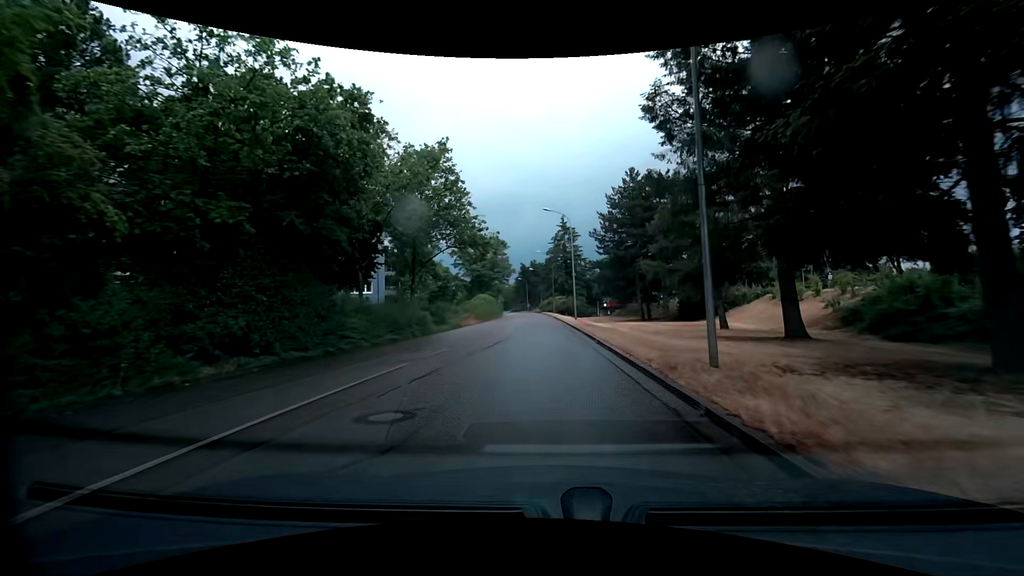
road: tertiary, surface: asphalt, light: Day
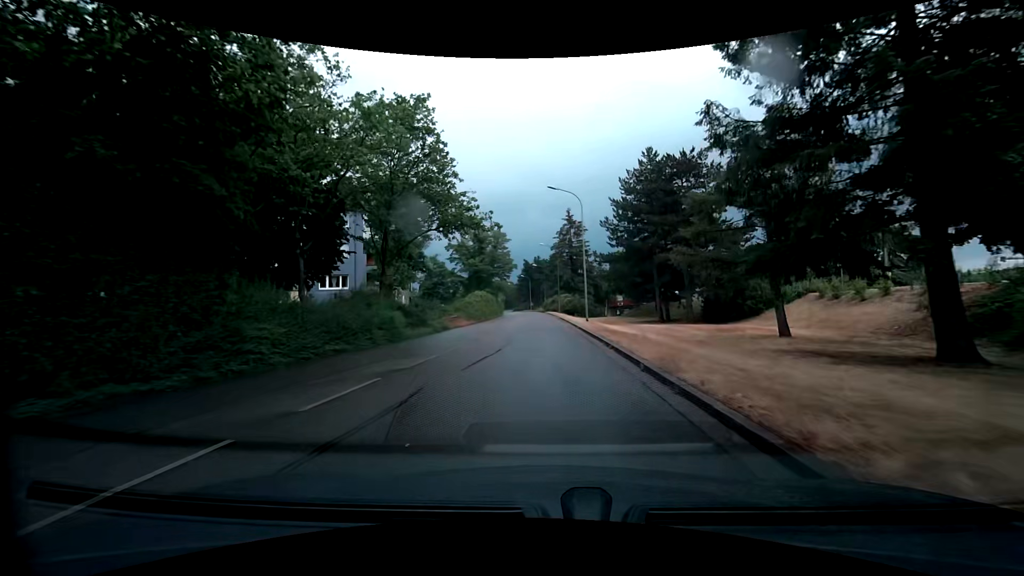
(-0.1, +7.3) m; -1°
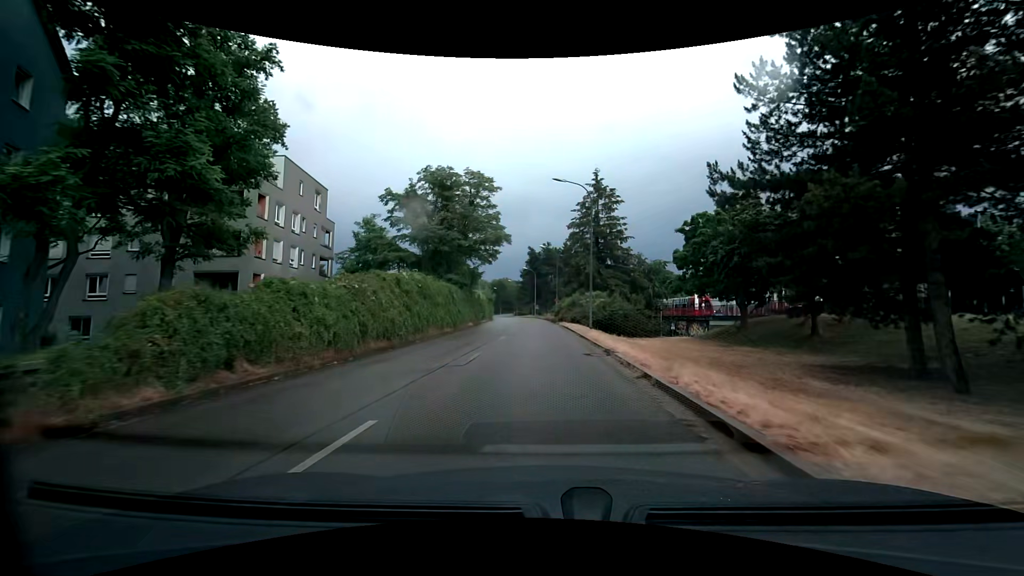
(-0.3, +35.1) m; -1°
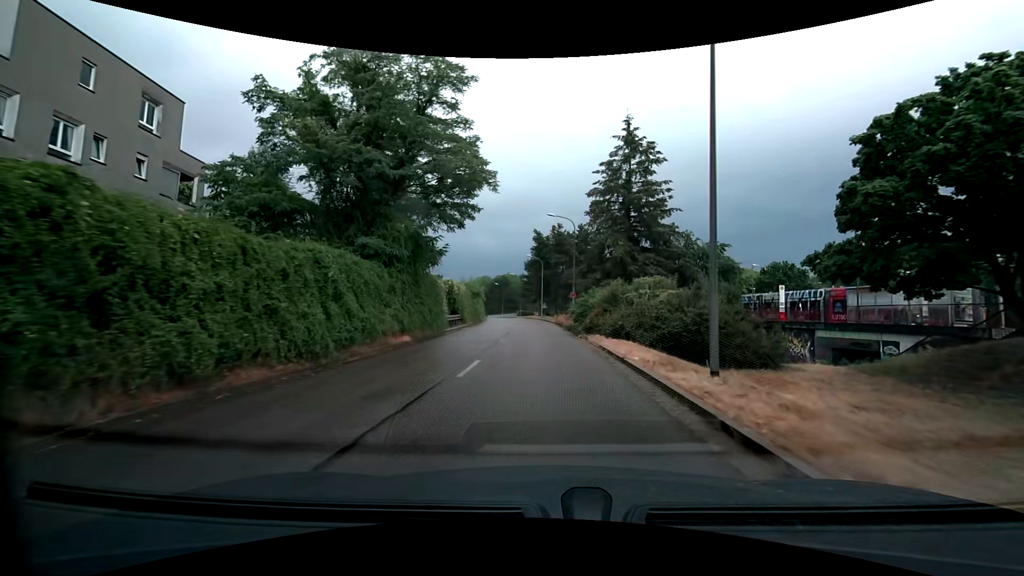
(-0.2, +20.5) m; 0°
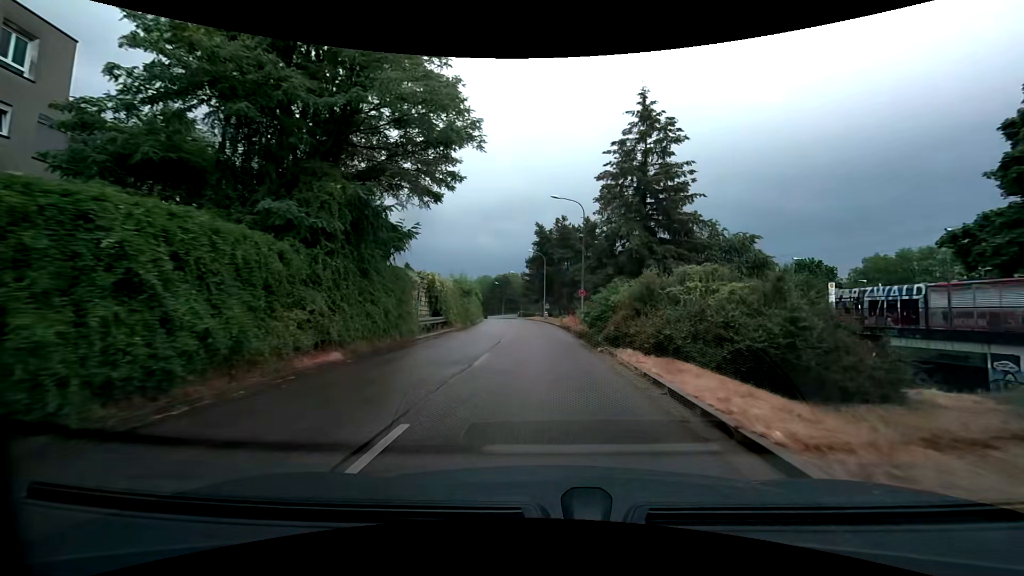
(0.0, +6.9) m; -1°
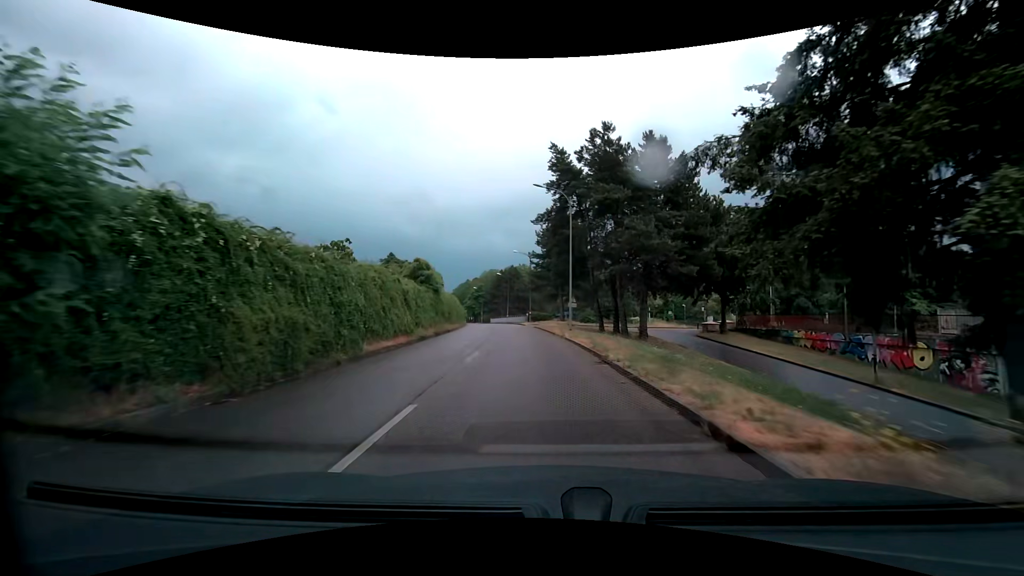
(-0.8, +34.8) m; -2°
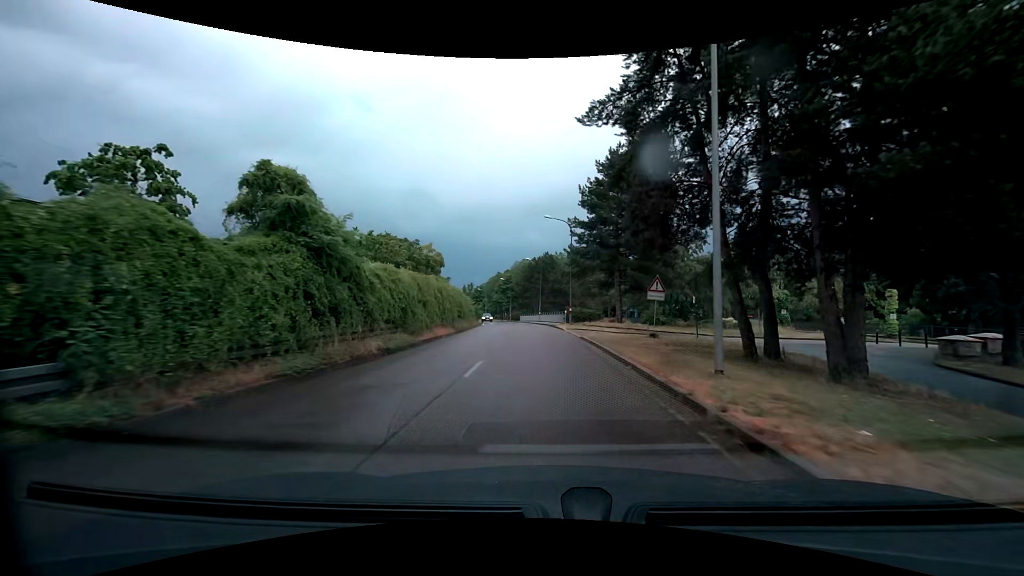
(-1.0, +21.2) m; -5°
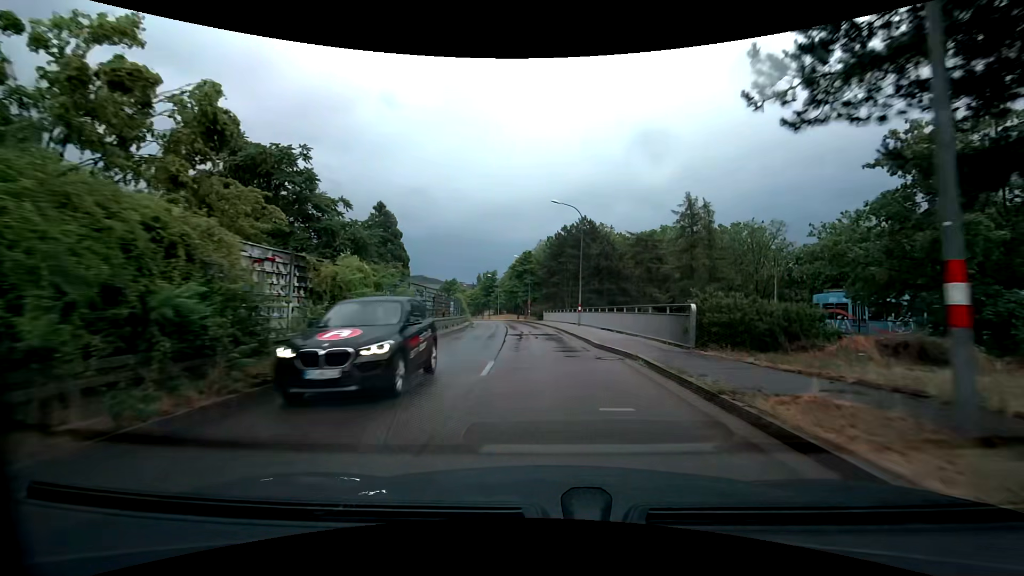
(-1.2, +36.0) m; -3°
(0, +10) (0, +20) (0, +30) (-1, +40) (-2, +50) (-3, +60) (-5, +70) (-6, +80) (-8, +89) (-10, +99) m
